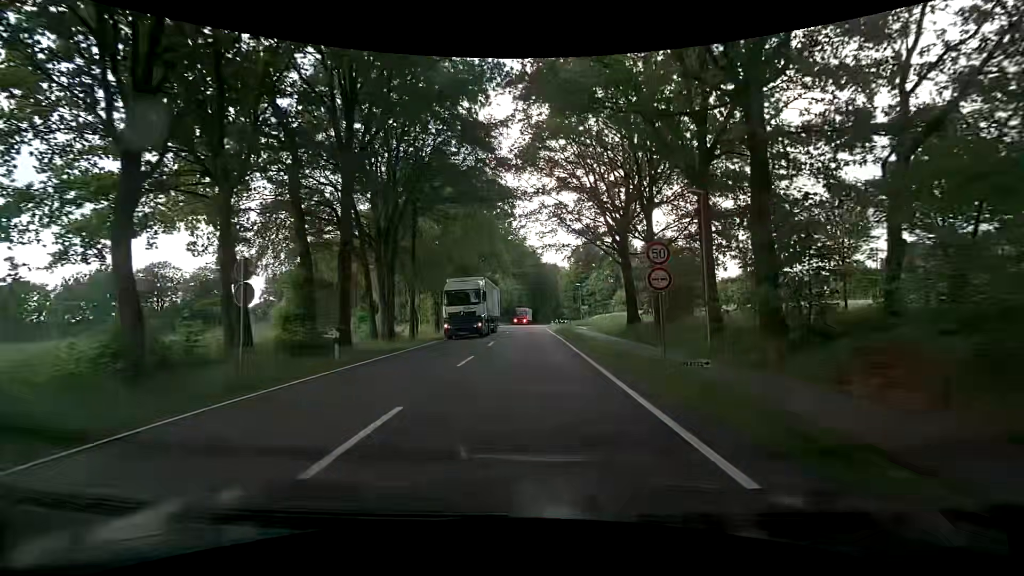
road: primary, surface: asphalt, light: Day
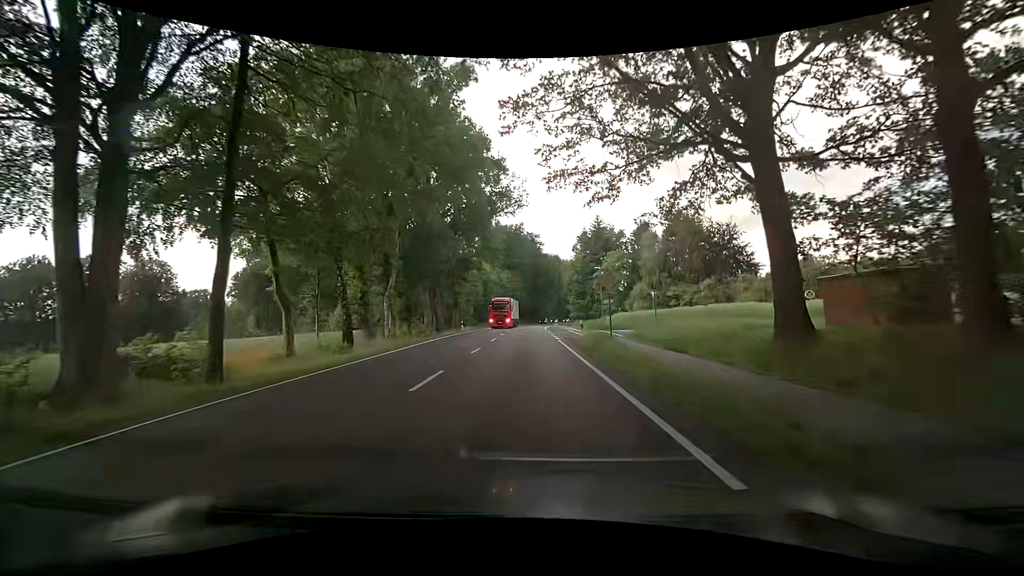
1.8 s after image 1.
(+0.7, +22.5) m; +2°
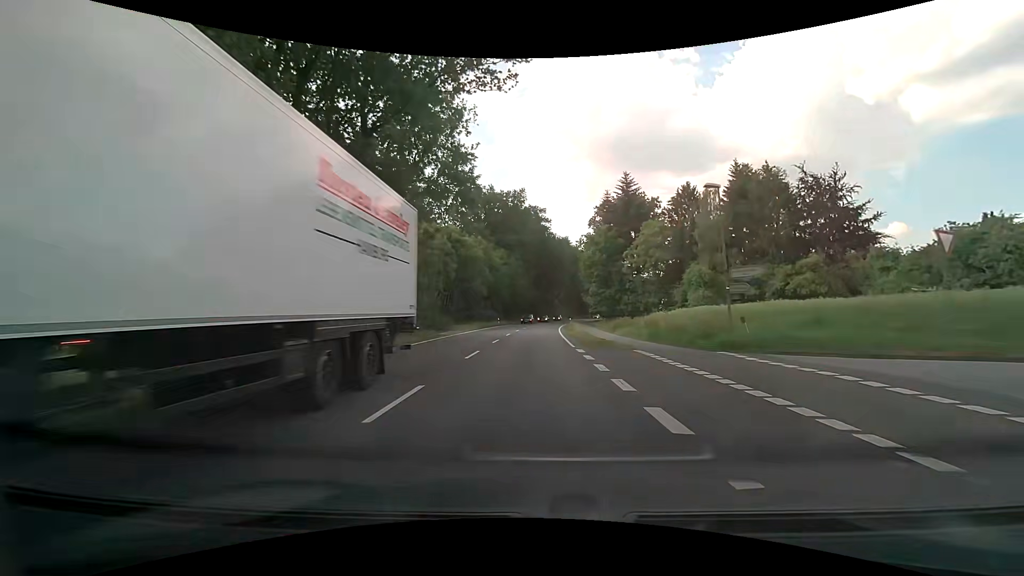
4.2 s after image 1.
(-0.5, +29.8) m; -1°
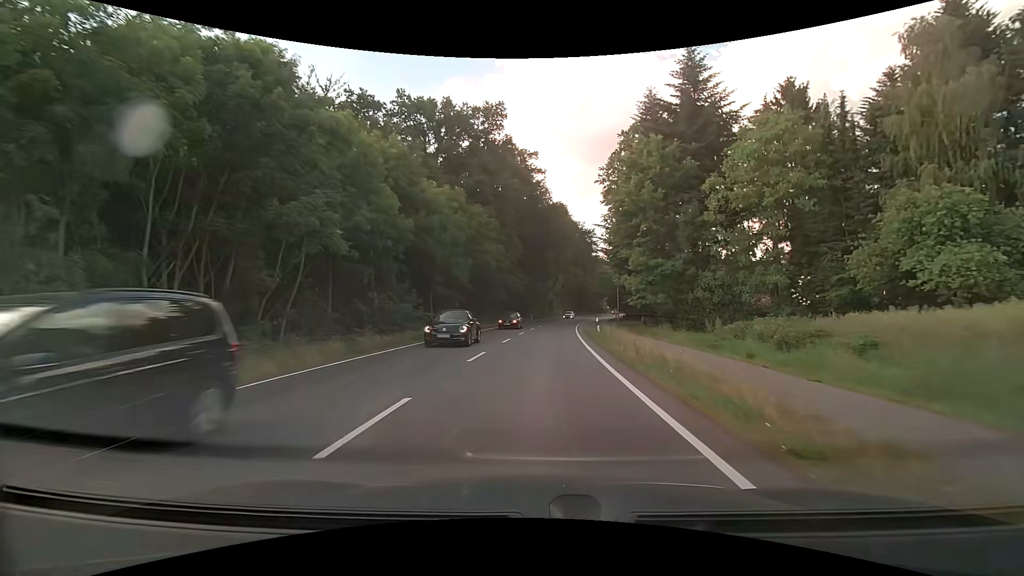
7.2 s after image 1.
(+0.4, +37.6) m; +1°
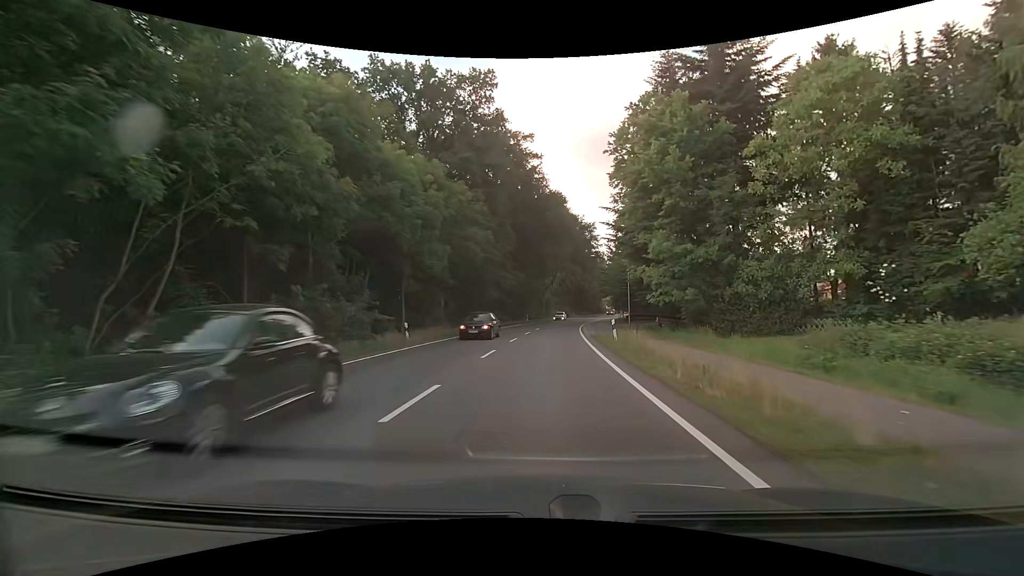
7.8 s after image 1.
(0.0, +7.7) m; 0°
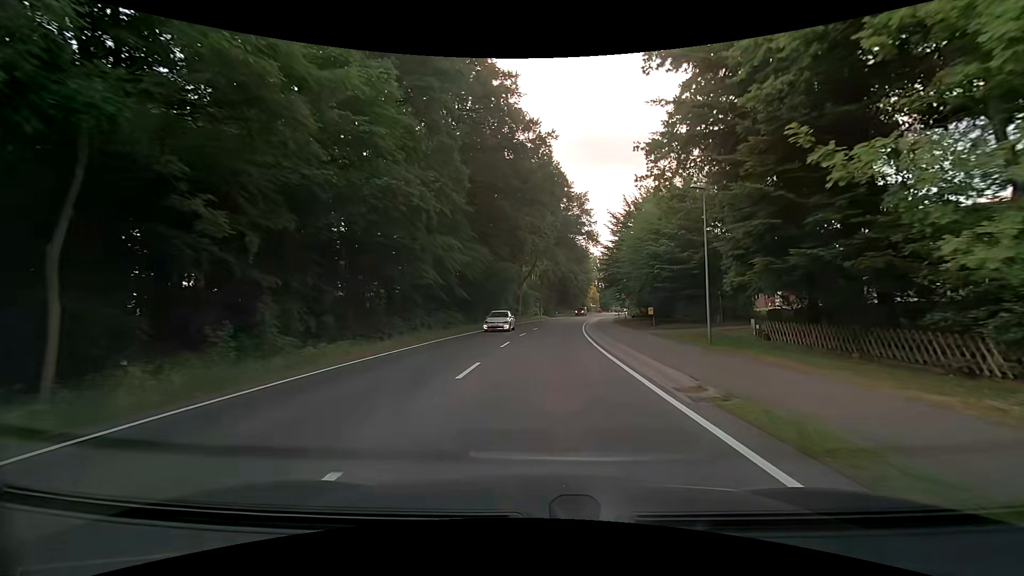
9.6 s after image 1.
(+0.4, +23.1) m; +2°
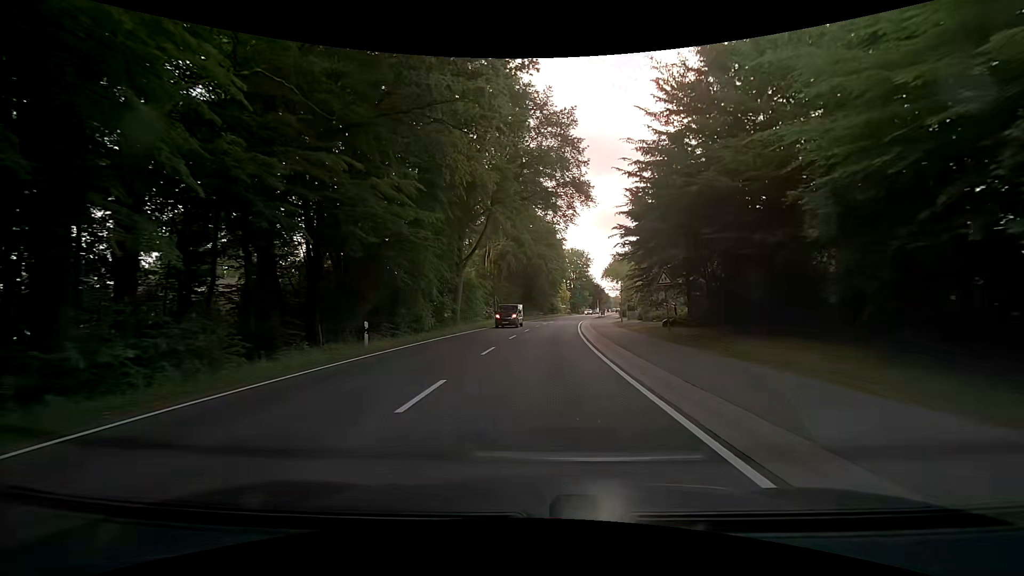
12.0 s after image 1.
(+1.3, +30.4) m; +5°
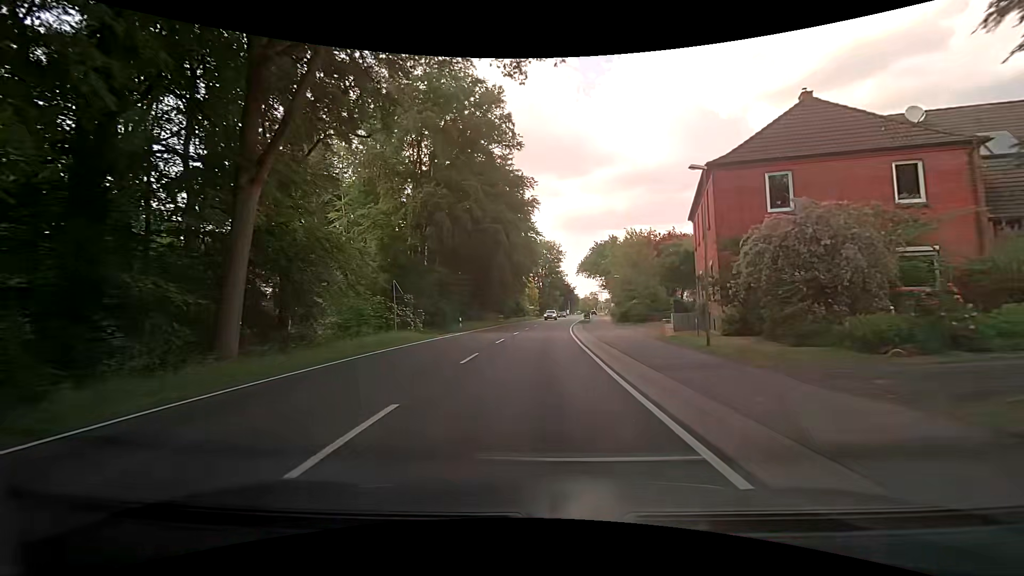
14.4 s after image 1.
(+0.9, +29.7) m; +3°
(0, +10) (0, +20) (+1, +30) (+1, +40) (+2, +50) (+3, +60) (+4, +70) (+5, +80) (+6, +90) (+8, +100) m
